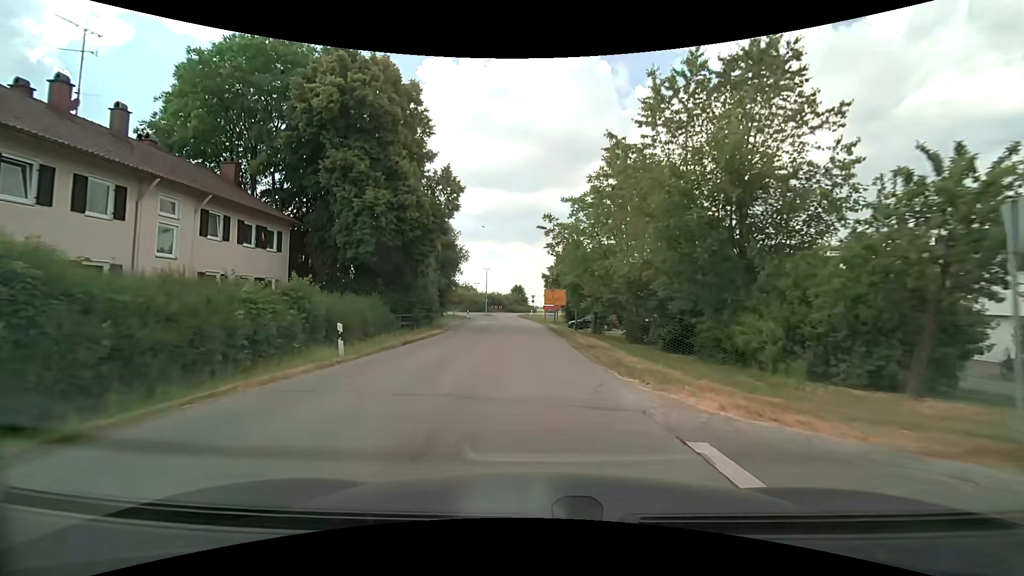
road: tertiary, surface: asphalt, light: Day
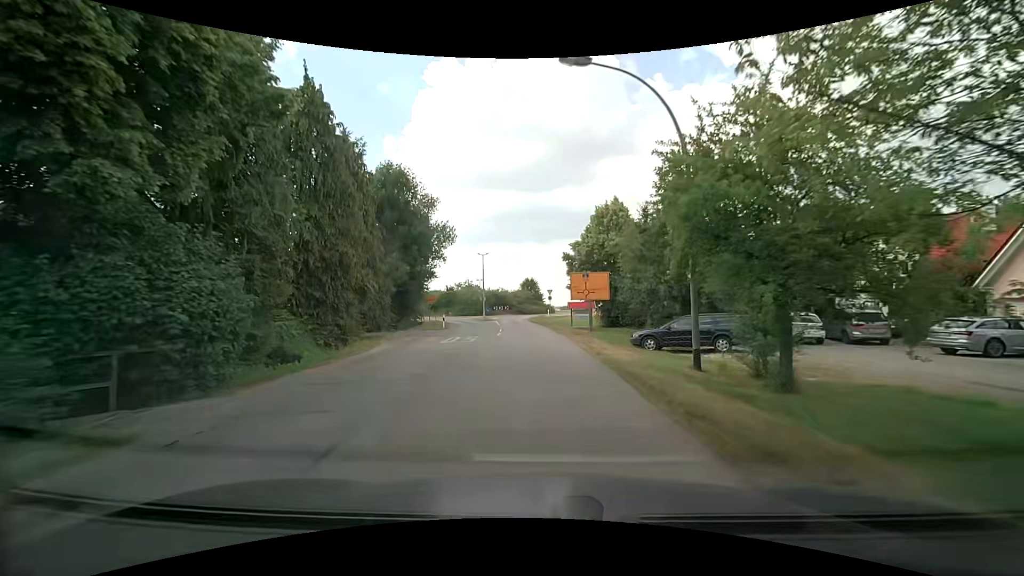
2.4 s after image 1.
(-0.2, +25.4) m; -2°
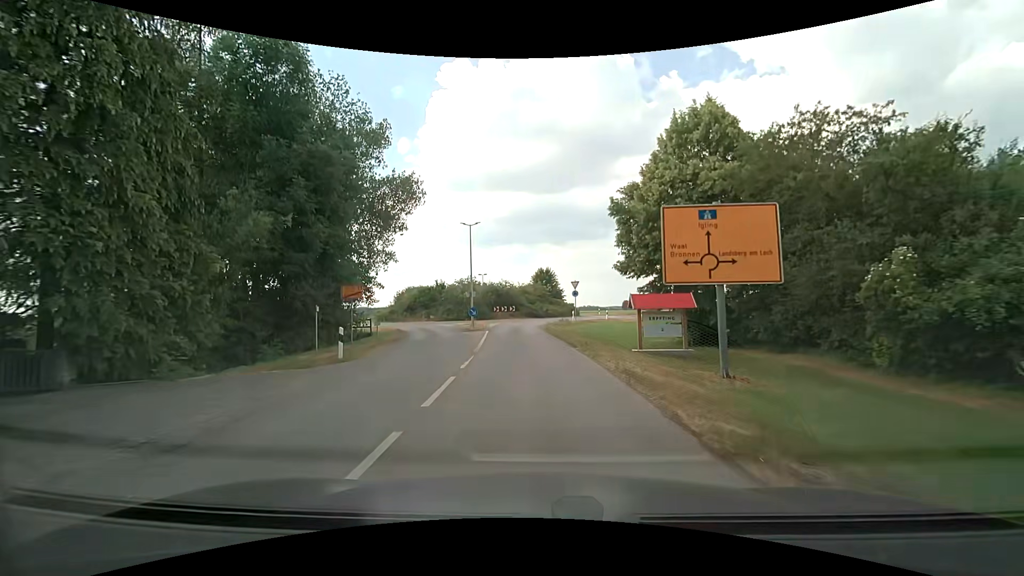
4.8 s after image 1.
(-0.1, +22.4) m; -1°
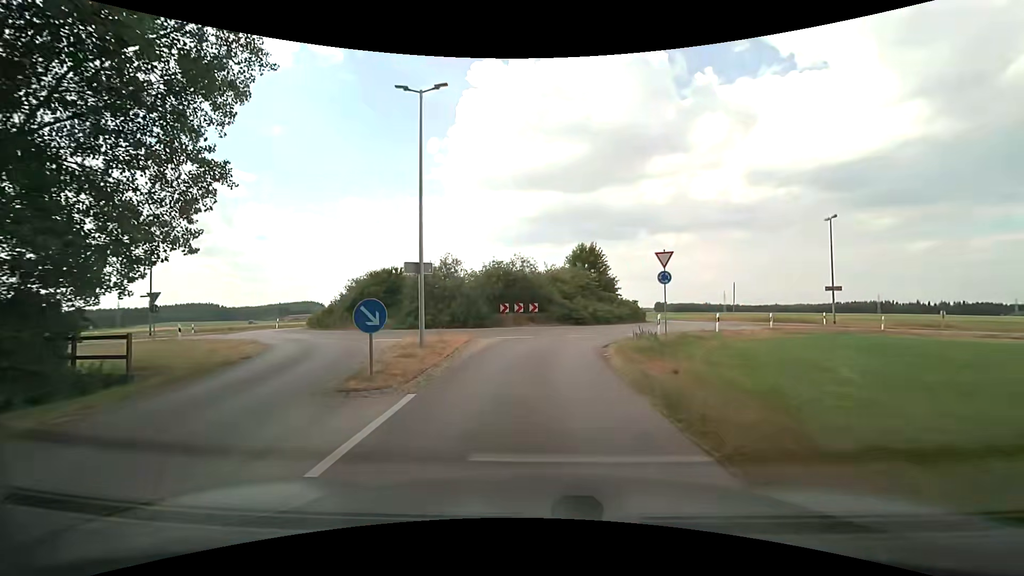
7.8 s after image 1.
(-0.7, +23.6) m; -3°
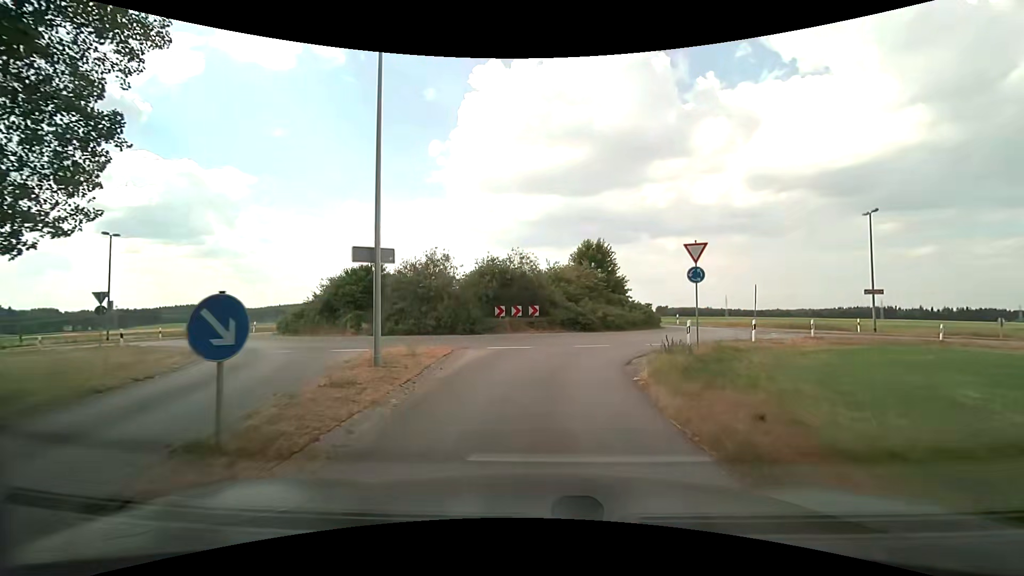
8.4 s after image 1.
(0.0, +4.1) m; +1°
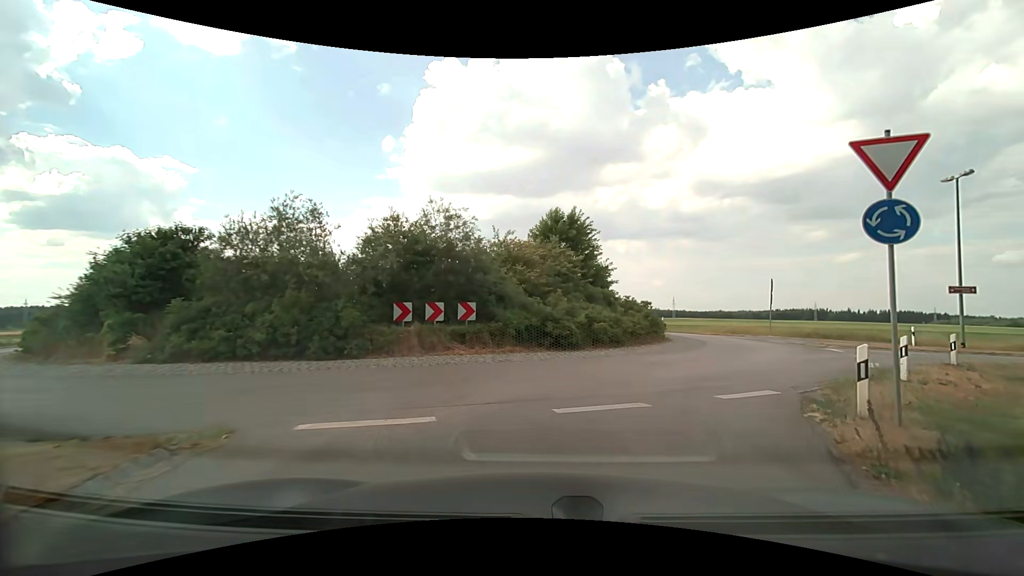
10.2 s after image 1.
(+0.1, +11.6) m; +4°
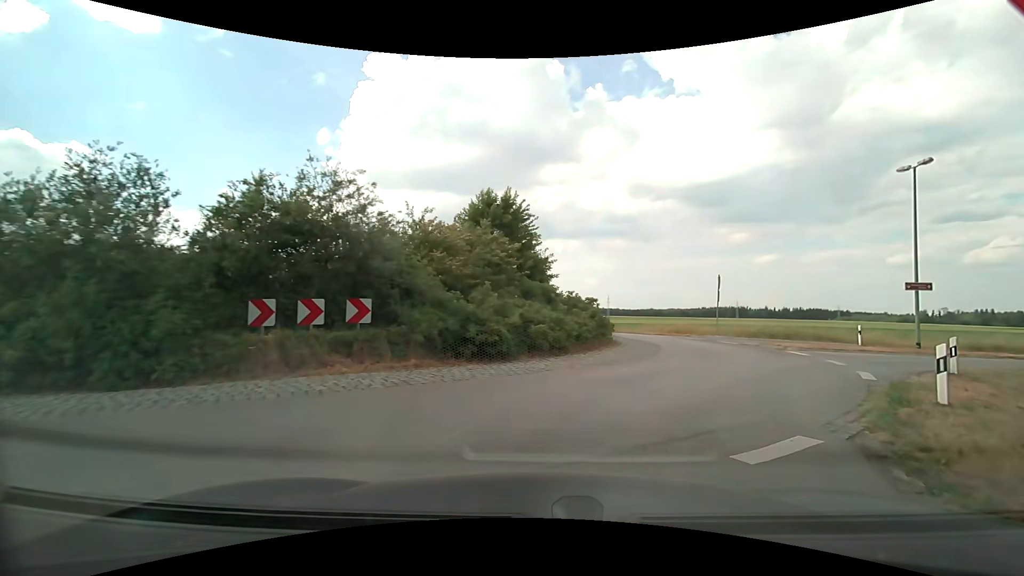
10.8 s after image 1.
(+0.2, +3.6) m; +7°
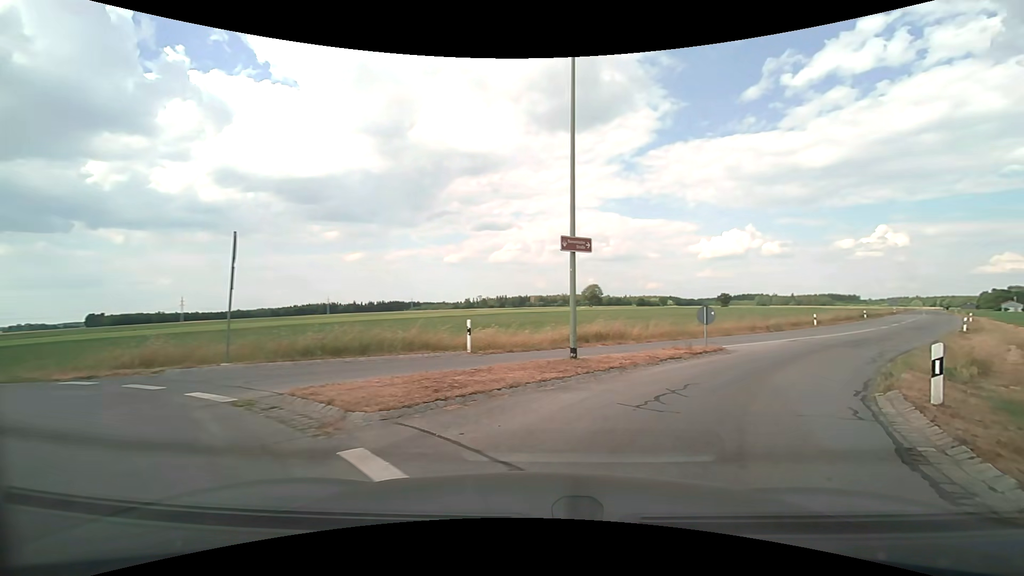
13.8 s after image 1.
(+5.8, +14.6) m; +44°
(+3, +9) (+9, +18) (+15, +25) (+22, +33) (+28, +40) (+35, +48) (+41, +56) (+47, +63) (+54, +71) (+60, +79) m
